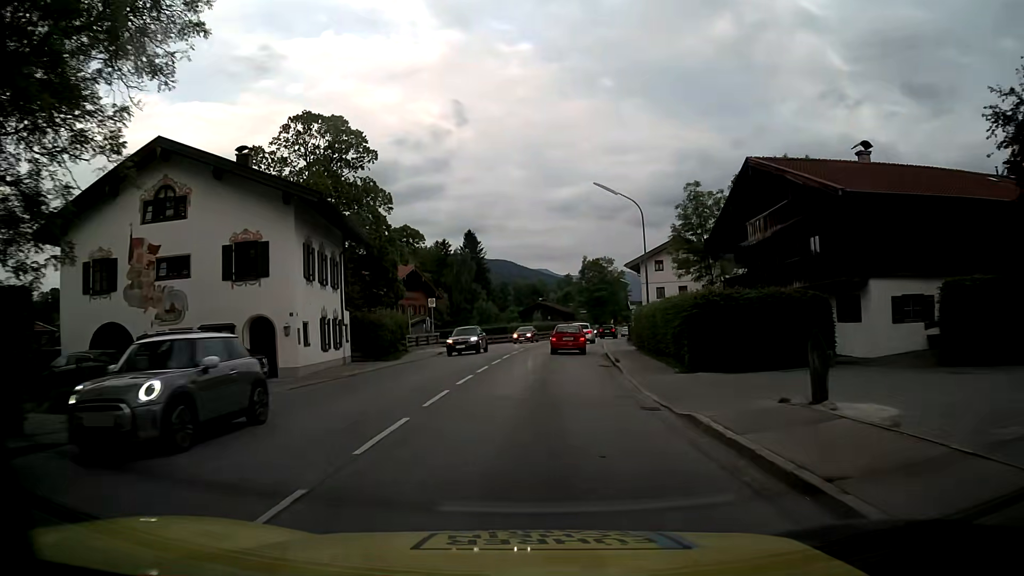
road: primary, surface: asphalt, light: Day
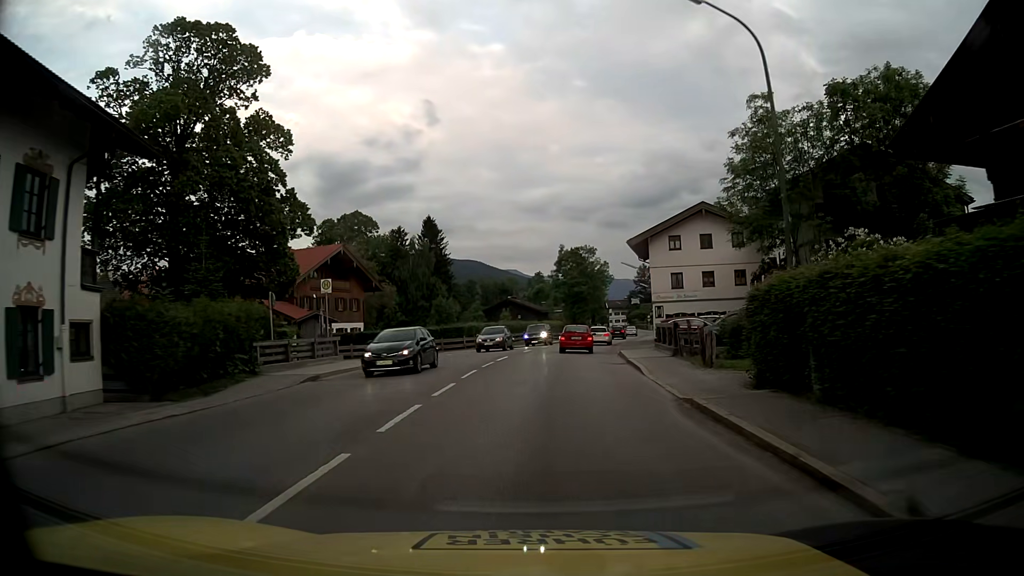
(+0.4, +20.8) m; +3°
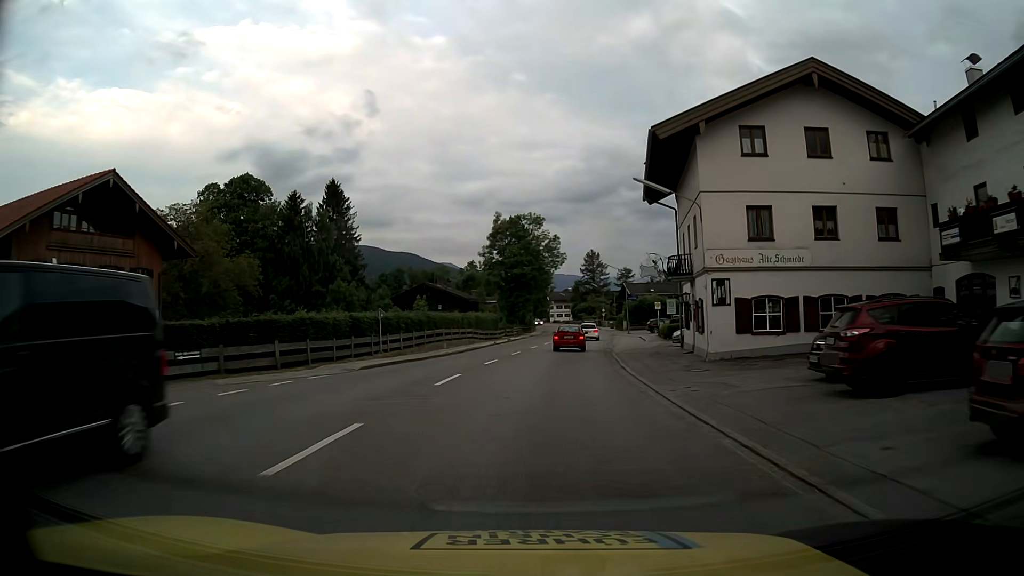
(+1.3, +29.8) m; +6°
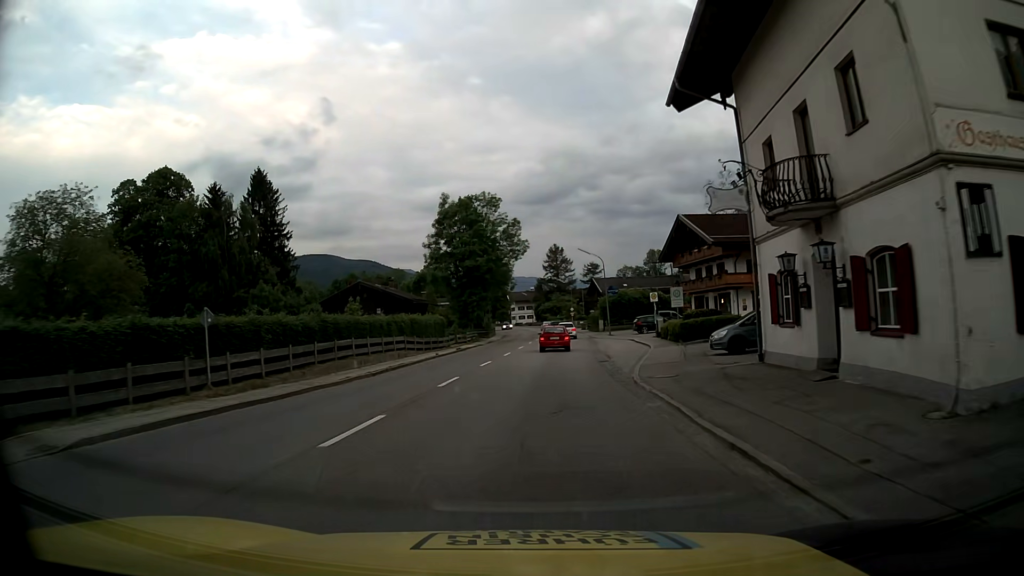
(+0.4, +15.7) m; +3°
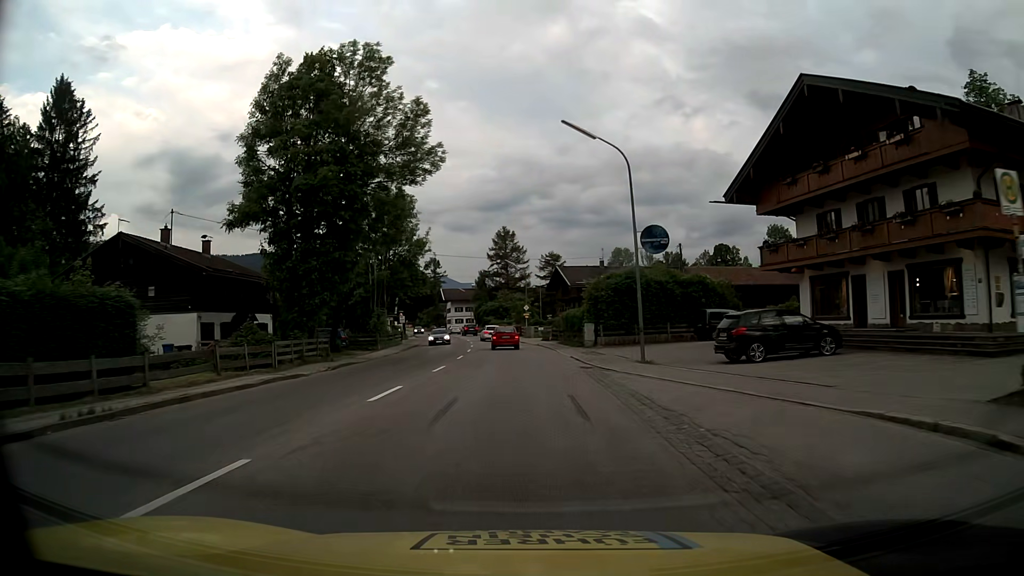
(+2.1, +40.2) m; +5°
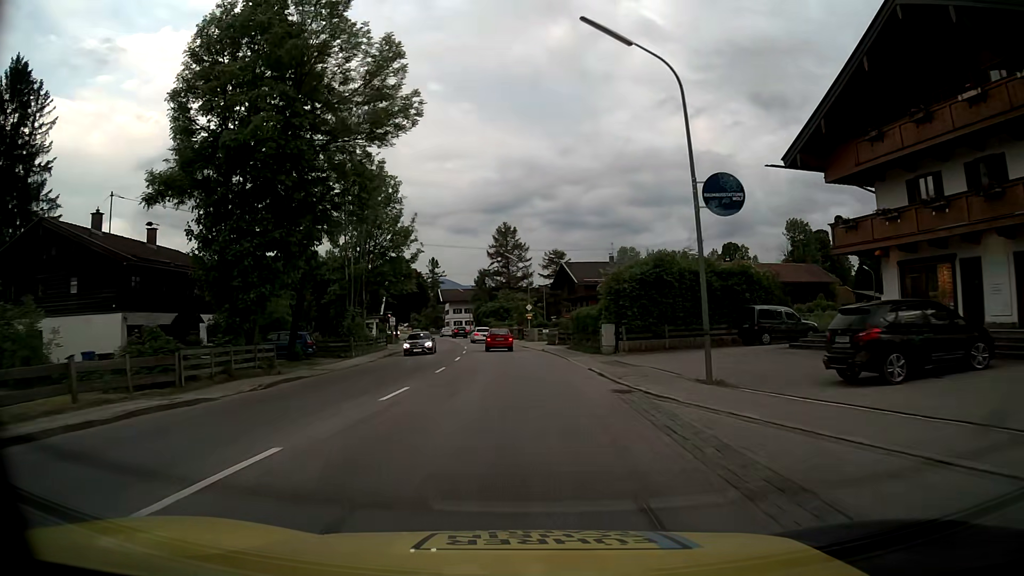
(0.0, +8.1) m; 0°
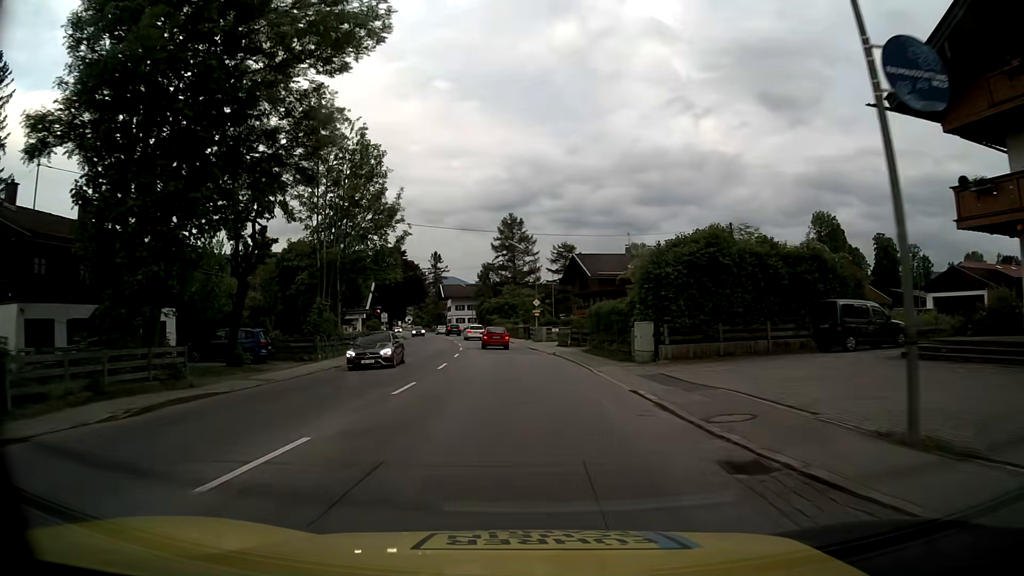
(0.0, +8.1) m; 0°
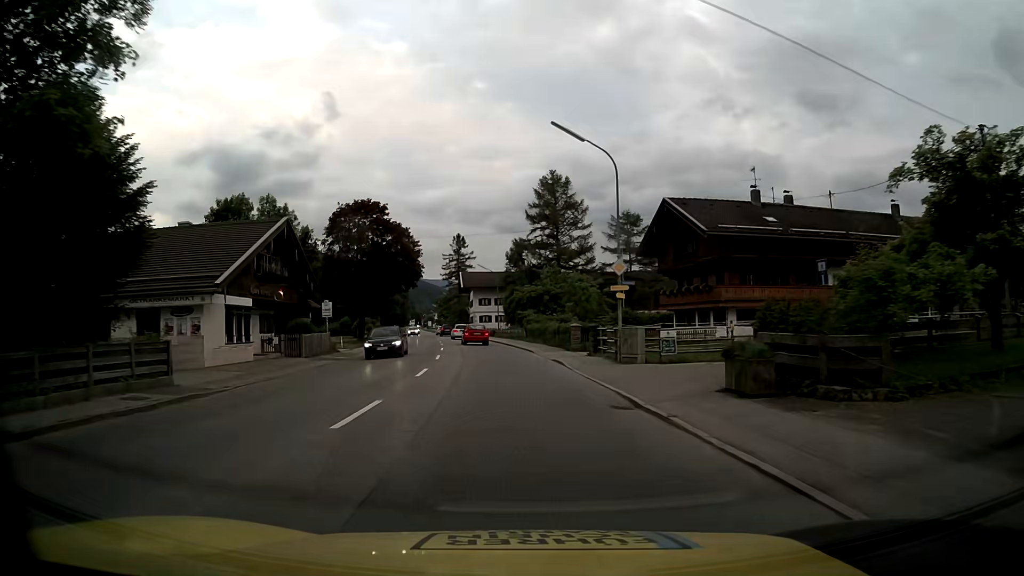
(-0.9, +32.7) m; -3°
(0, +10) (-1, +20) (-1, +30) (-2, +40) (-4, +50) (-5, +60) (-7, +70) (-9, +79) (-11, +89) (-12, +99) m
